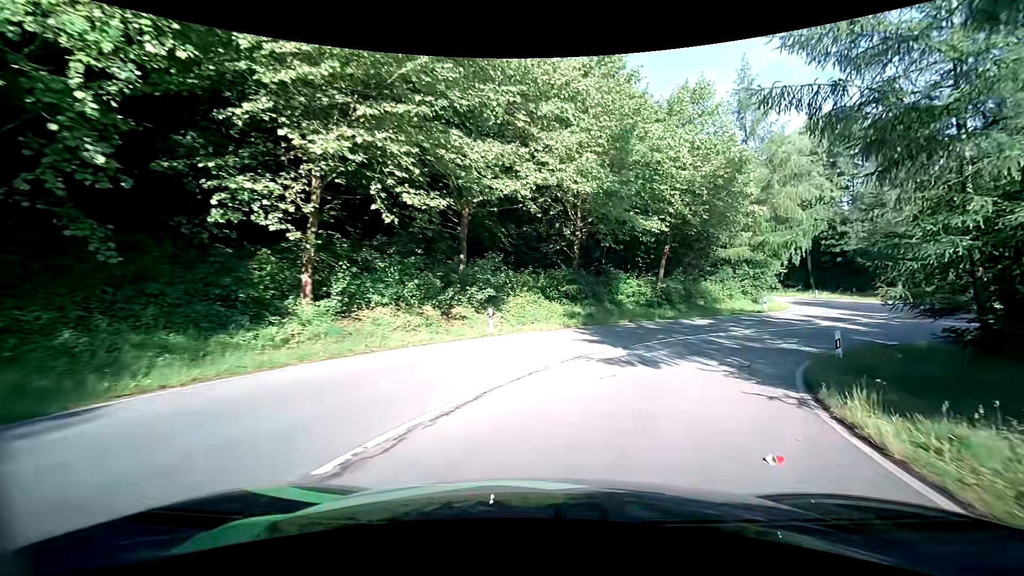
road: primary_link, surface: asphalt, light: Day
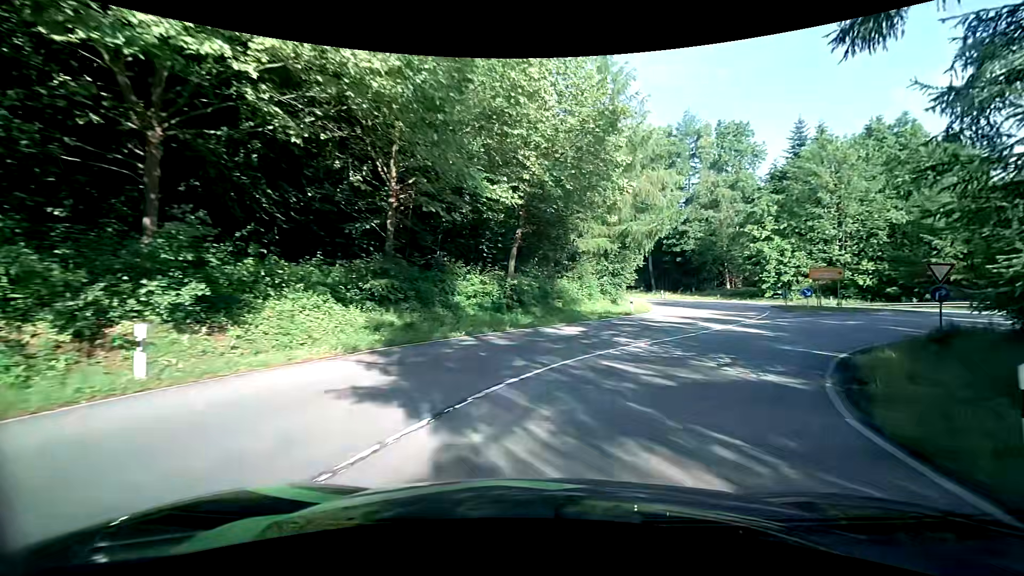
(+1.4, +10.2) m; +17°
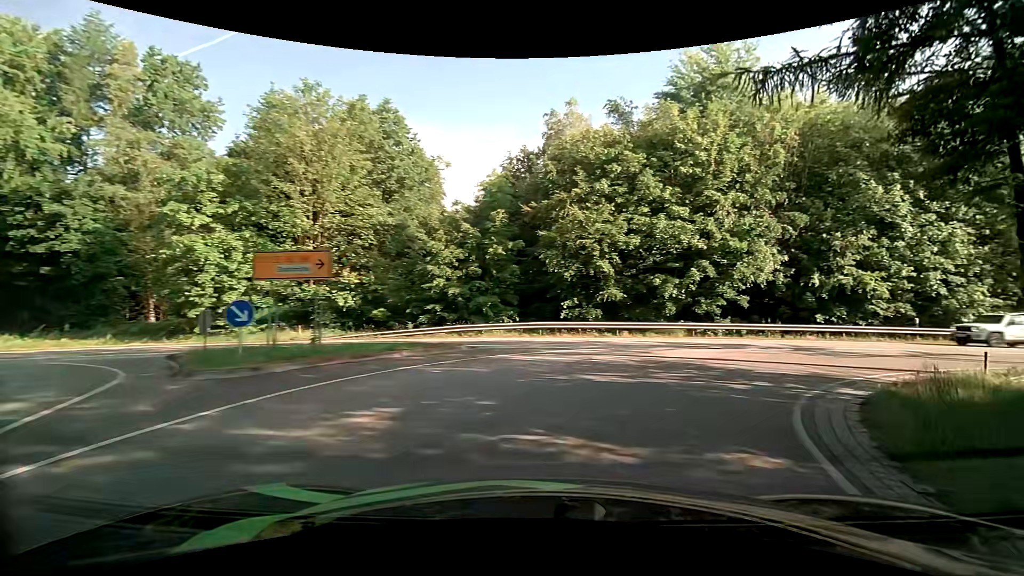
(+9.6, +21.0) m; +55°
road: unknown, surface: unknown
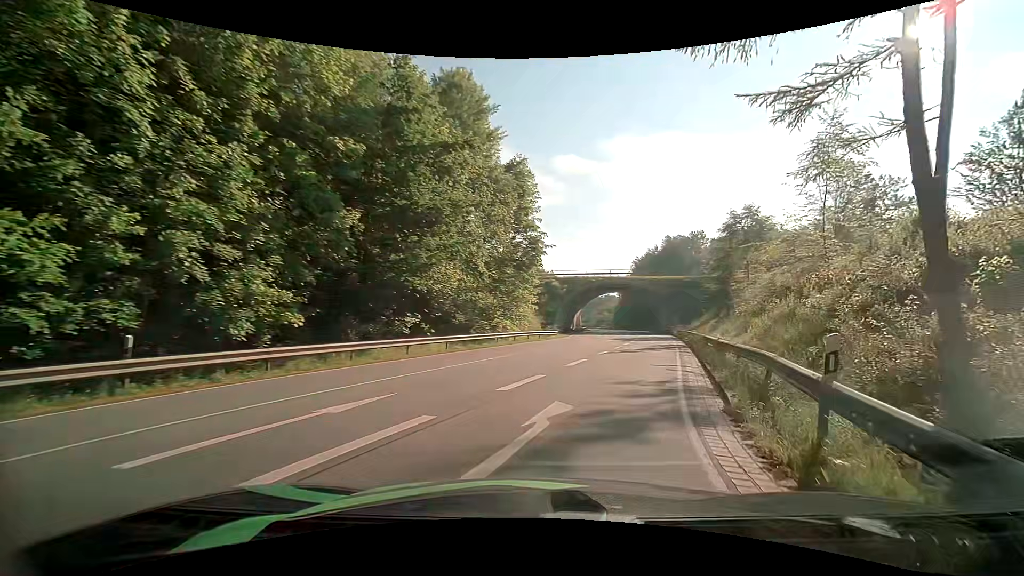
(+12.2, +17.3) m; +66°
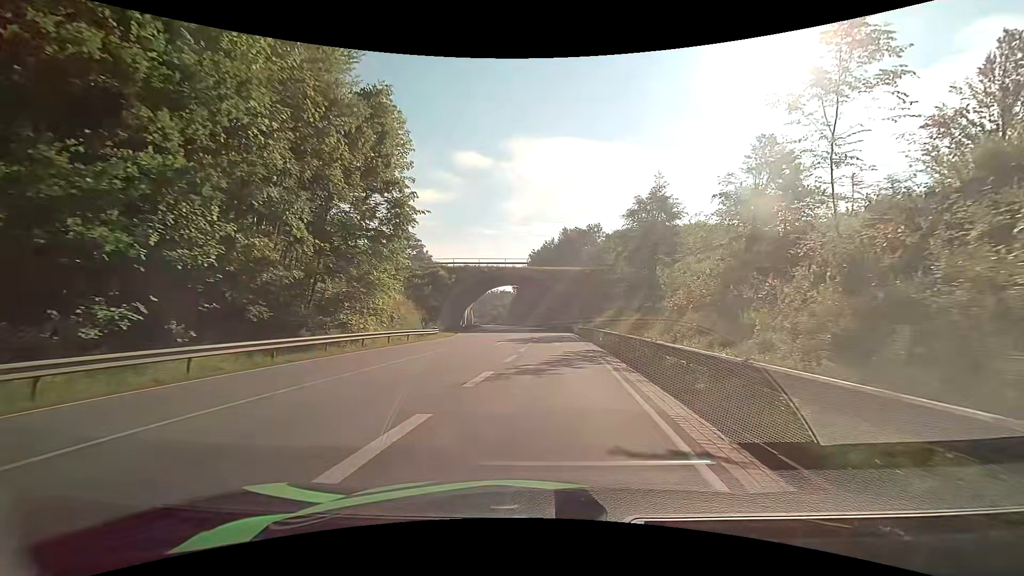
(+1.5, +11.6) m; +13°
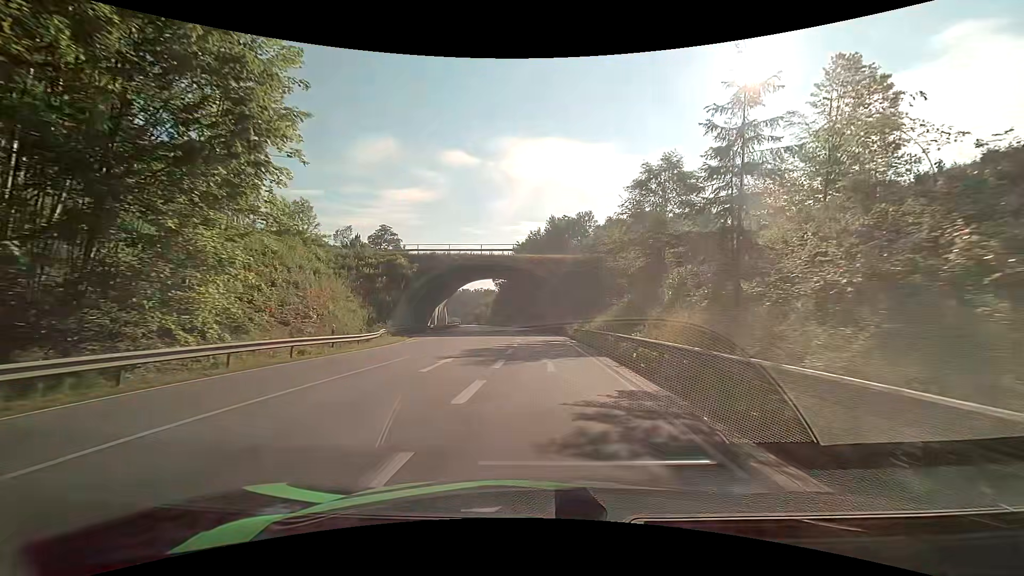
(0.0, +14.3) m; +1°
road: primary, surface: asphalt
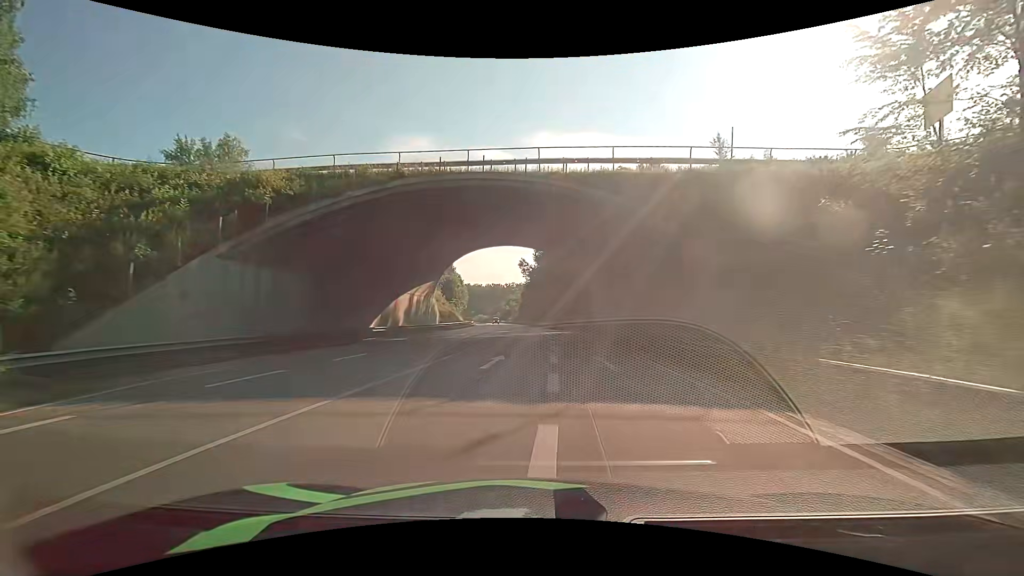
(-1.0, +35.2) m; -4°
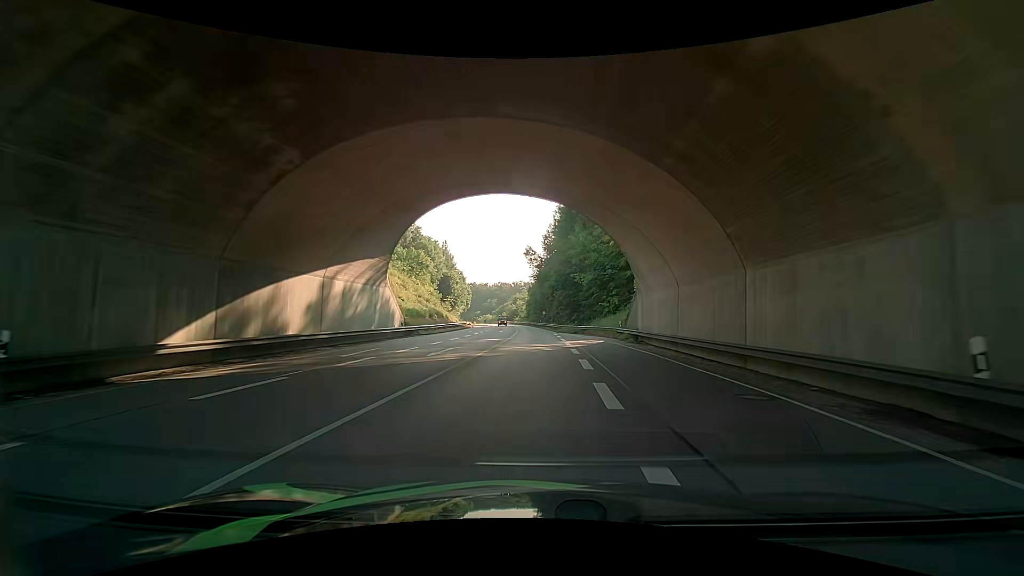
(-0.1, +19.9) m; -1°
(0, +10) (0, +20) (-1, +30) (-1, +40) (-1, +50) (-1, +60) (-2, +70) (-2, +80) (-3, +90) (-4, +100) m
